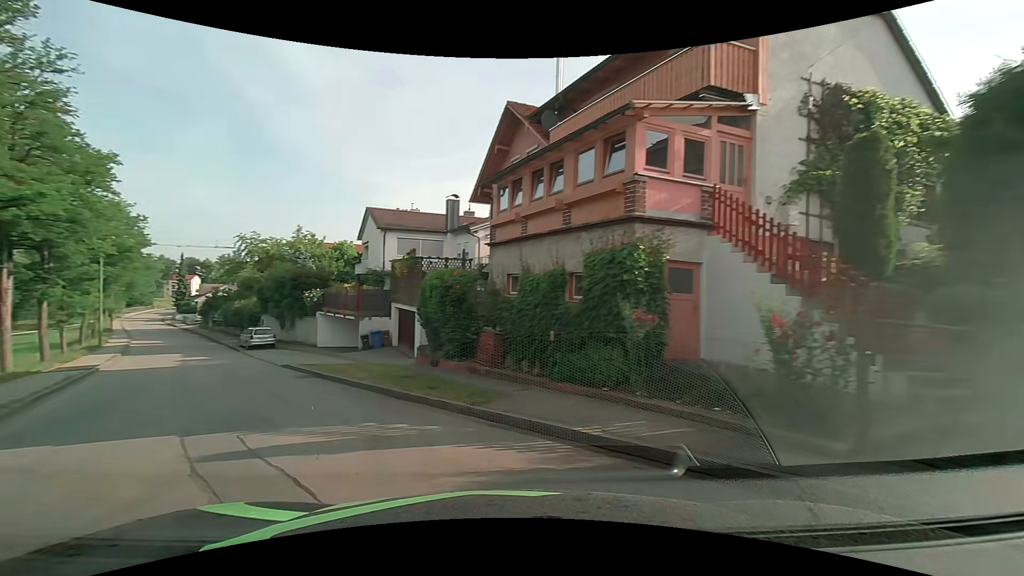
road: residential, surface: asphalt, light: Day
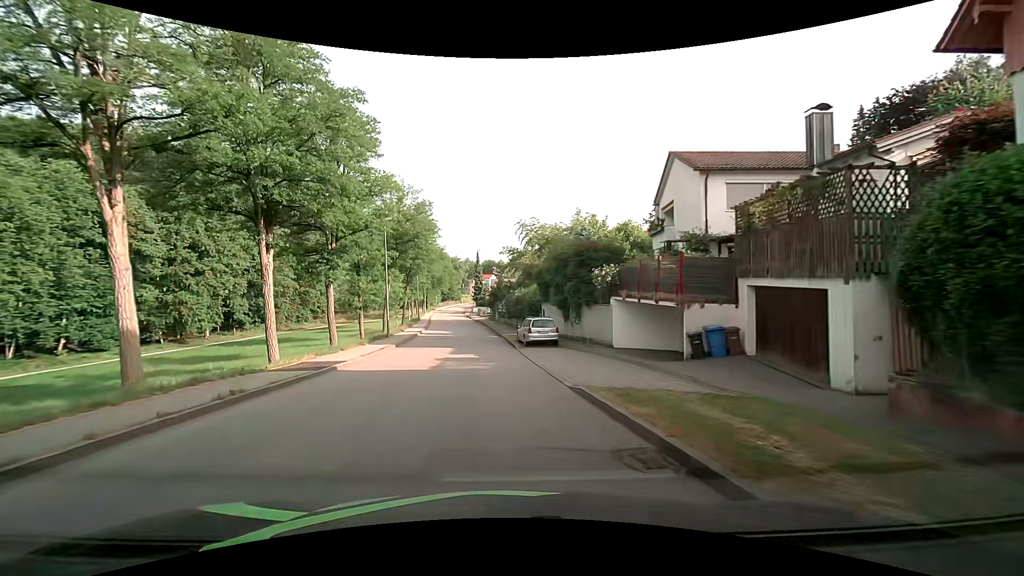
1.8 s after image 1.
(-4.8, +11.6) m; -33°
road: unclassified
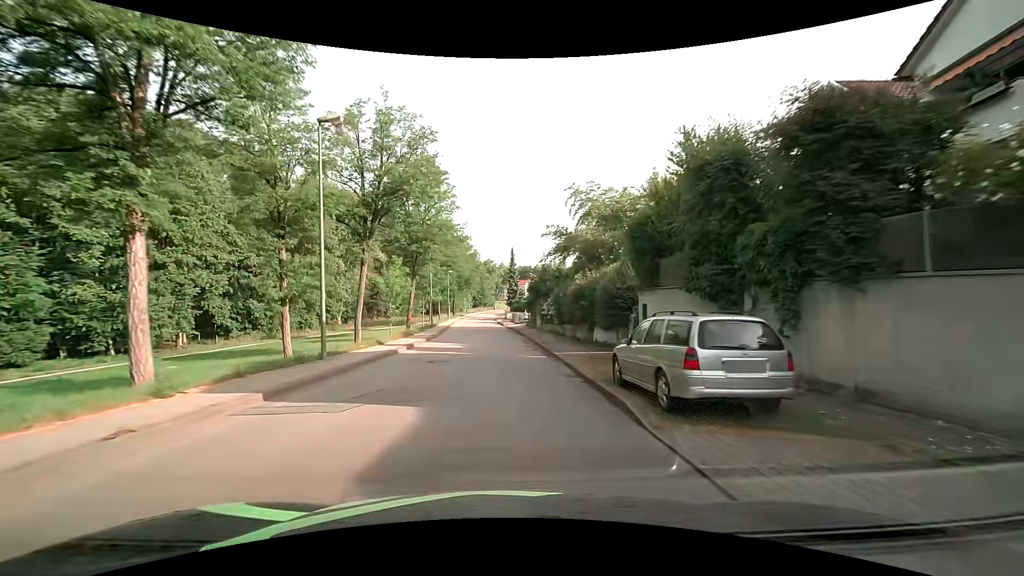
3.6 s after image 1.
(-1.0, +17.9) m; -4°
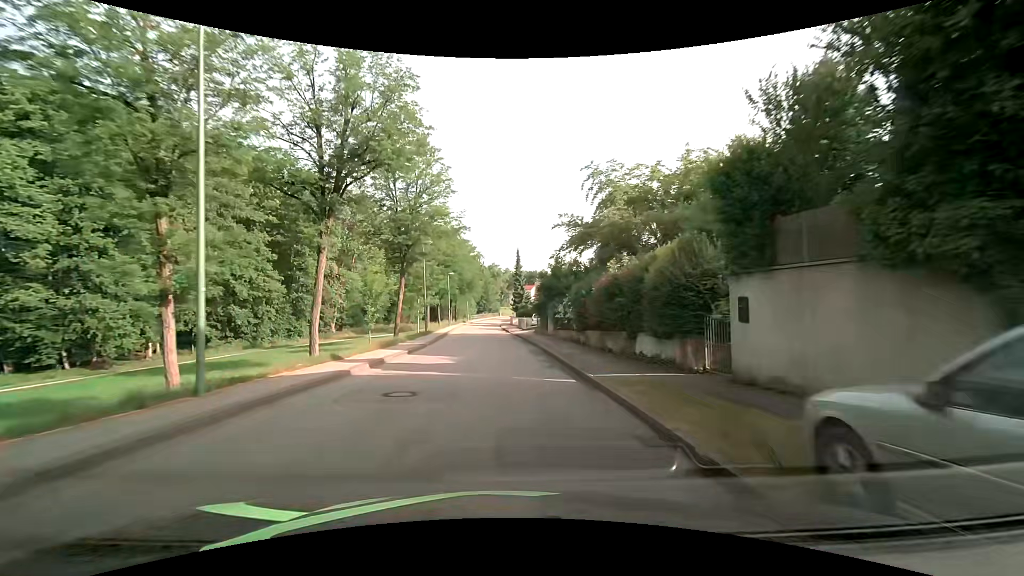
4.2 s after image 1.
(-0.1, +6.7) m; -1°
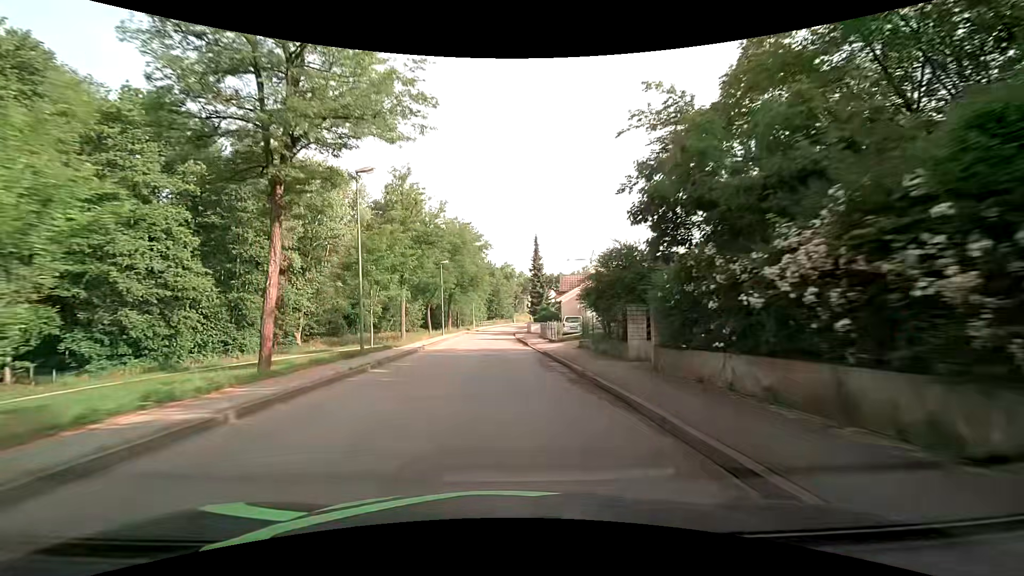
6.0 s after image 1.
(-0.1, +21.4) m; -2°
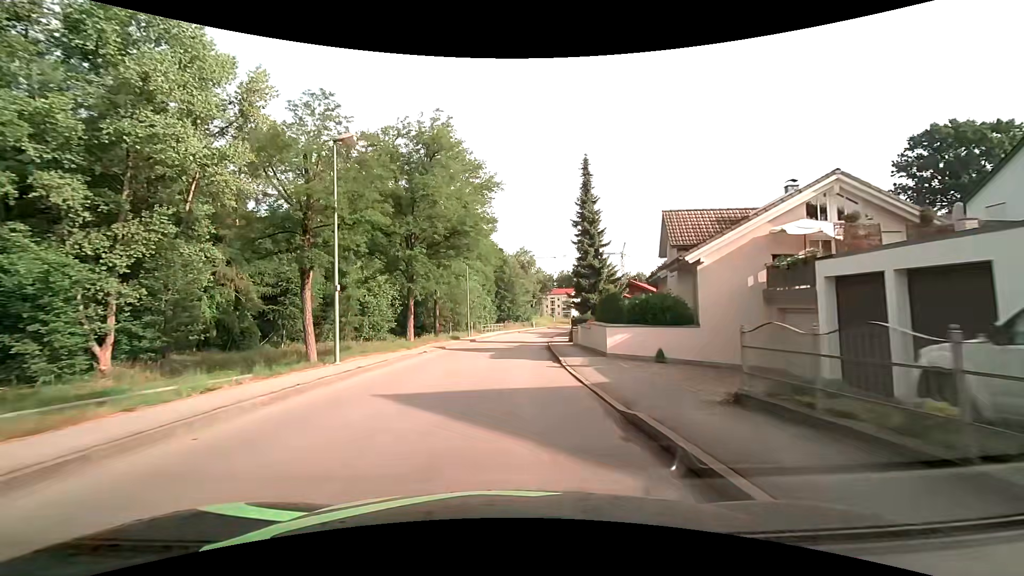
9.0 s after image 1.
(-0.5, +36.5) m; -1°
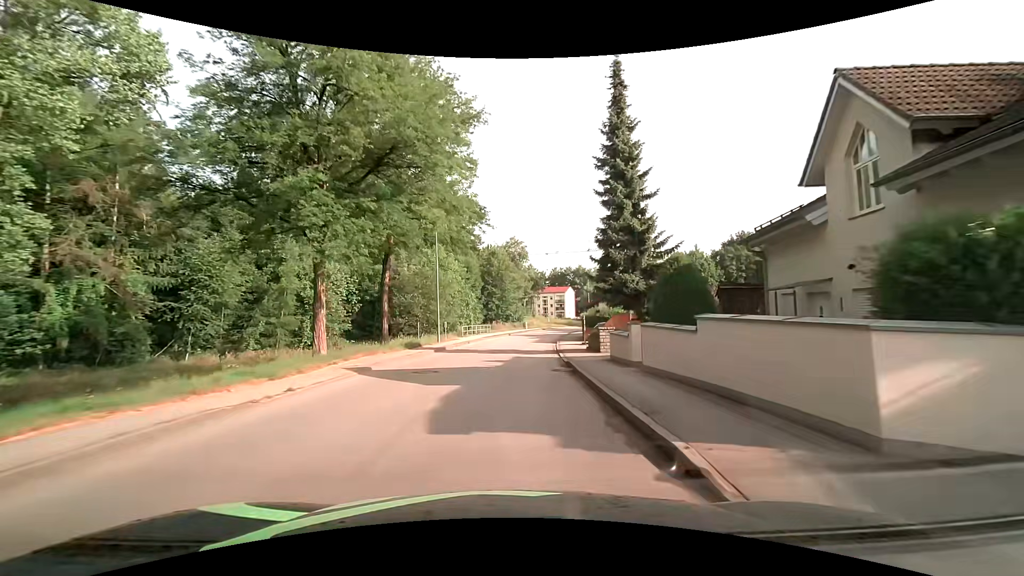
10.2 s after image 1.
(+0.2, +14.5) m; +1°
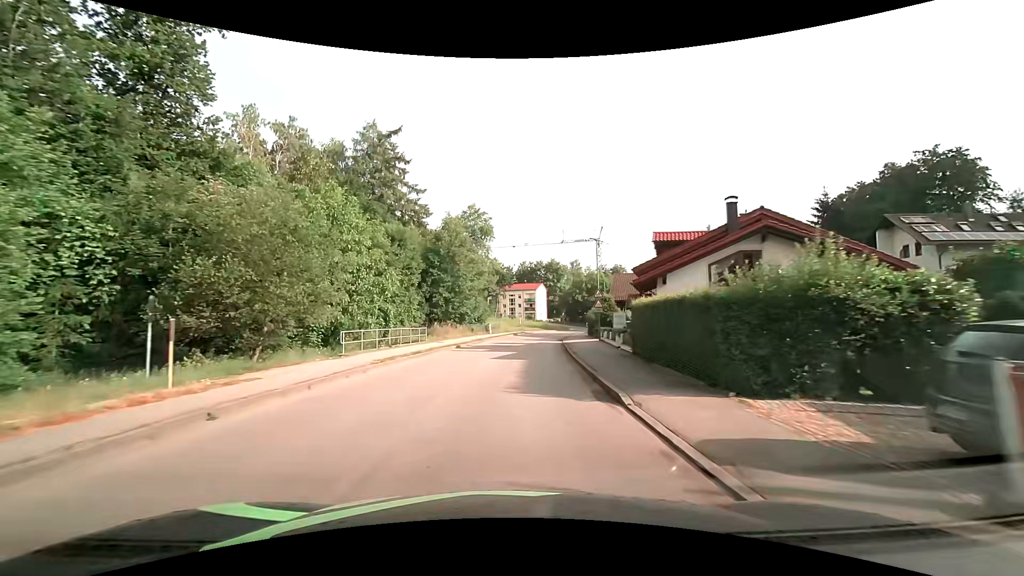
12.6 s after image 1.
(+0.8, +29.1) m; +4°
(0, +10) (+1, +20) (+1, +30) (+2, +40) (+3, +50) (+5, +60) (+7, +70) (+9, +79) (+13, +89) (+17, +98) m
